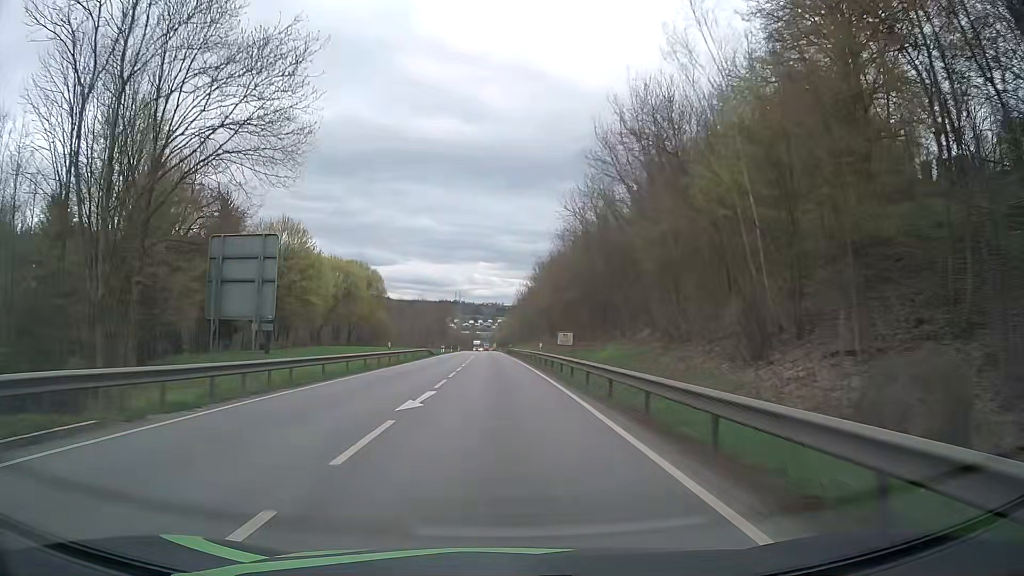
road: primary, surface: asphalt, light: Day
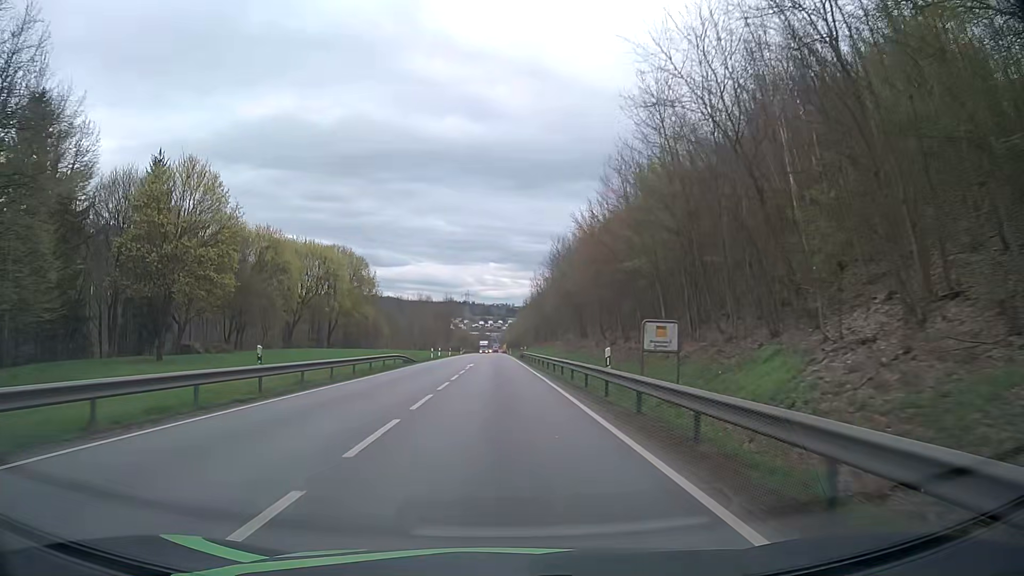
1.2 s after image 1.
(-0.3, +23.3) m; -1°
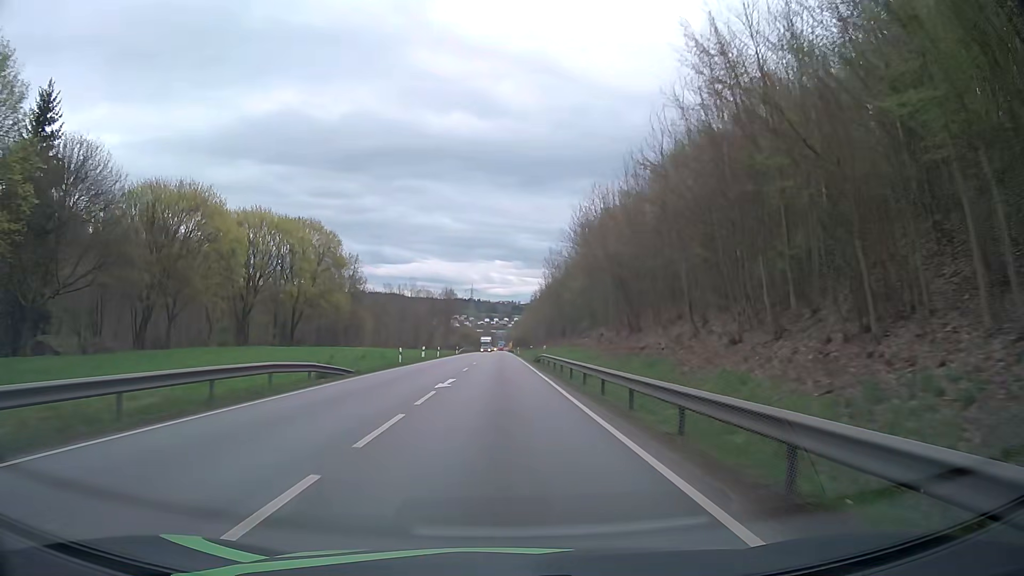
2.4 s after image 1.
(-0.1, +23.3) m; -1°
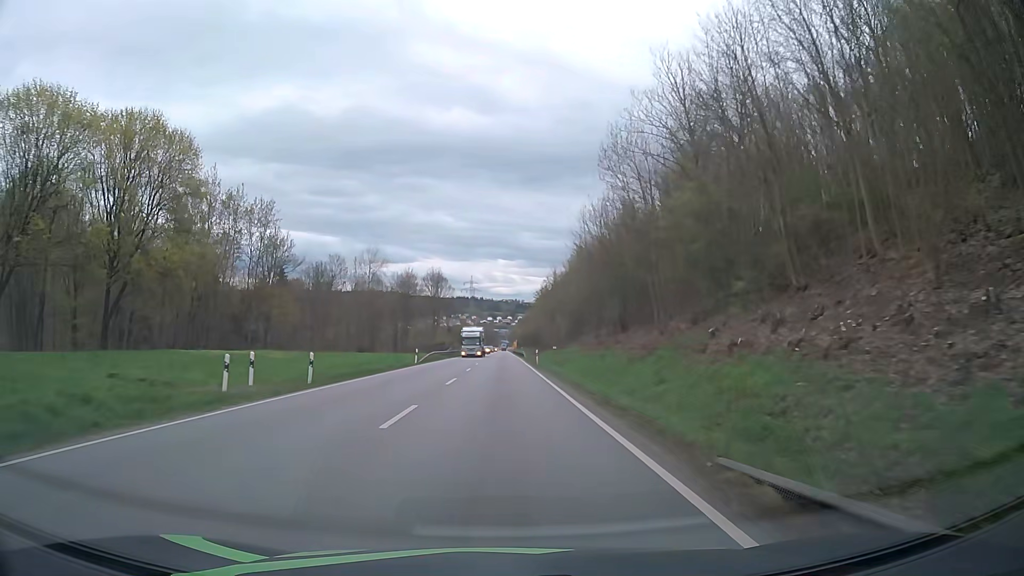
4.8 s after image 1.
(-0.1, +46.9) m; 0°
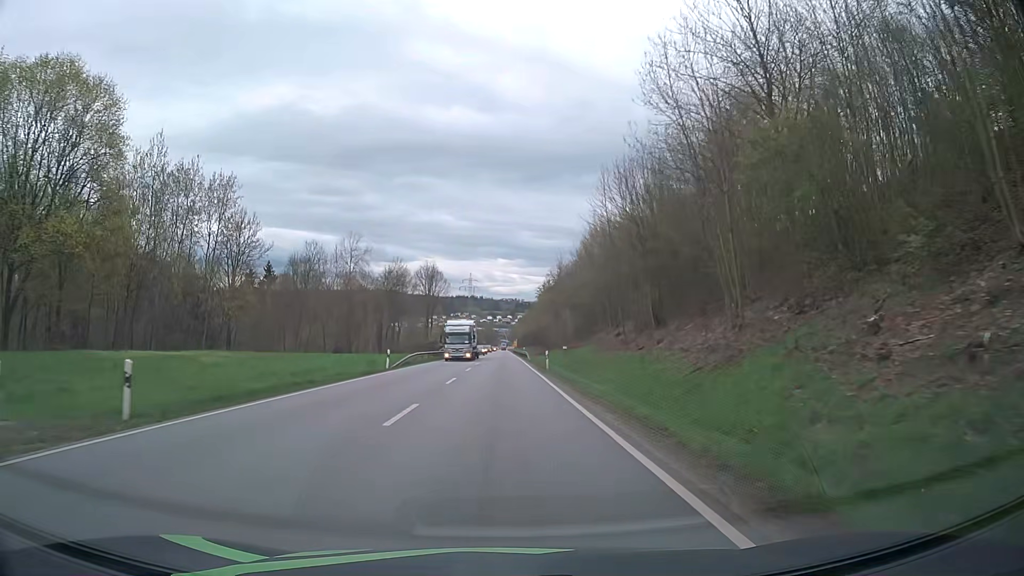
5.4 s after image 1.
(0.0, +11.8) m; 0°
